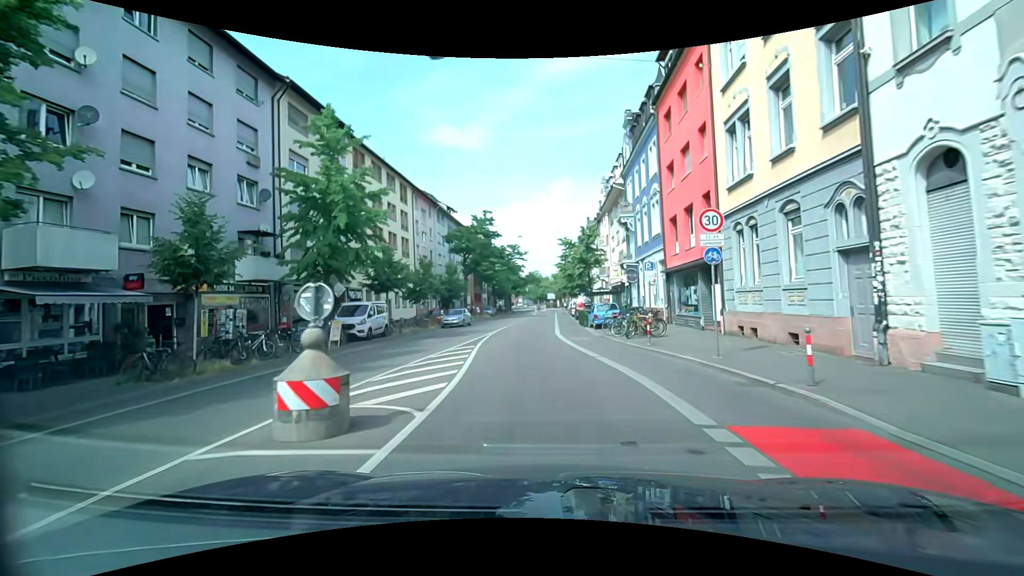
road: secondary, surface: asphalt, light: Day
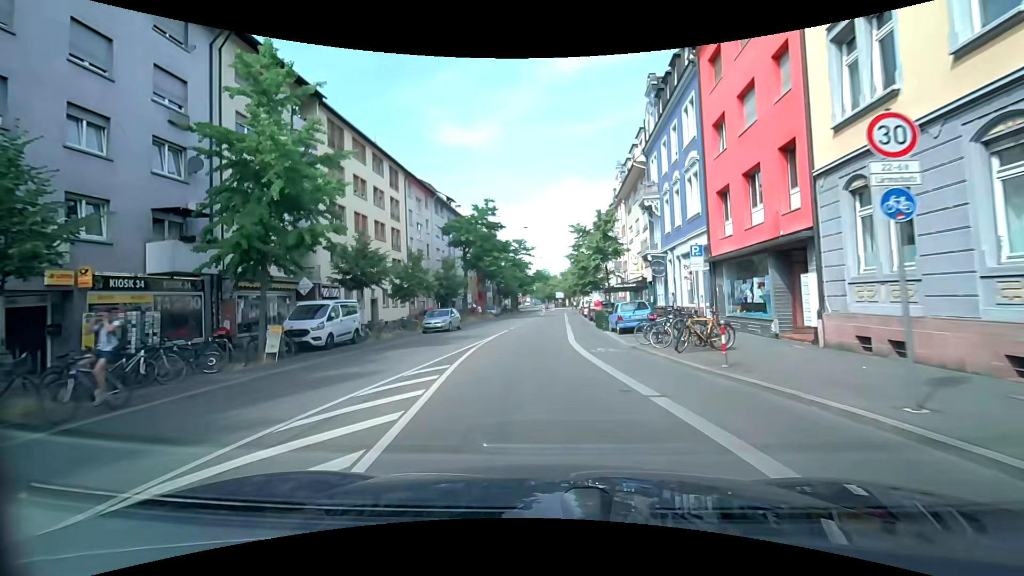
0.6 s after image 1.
(-0.1, +5.9) m; -2°
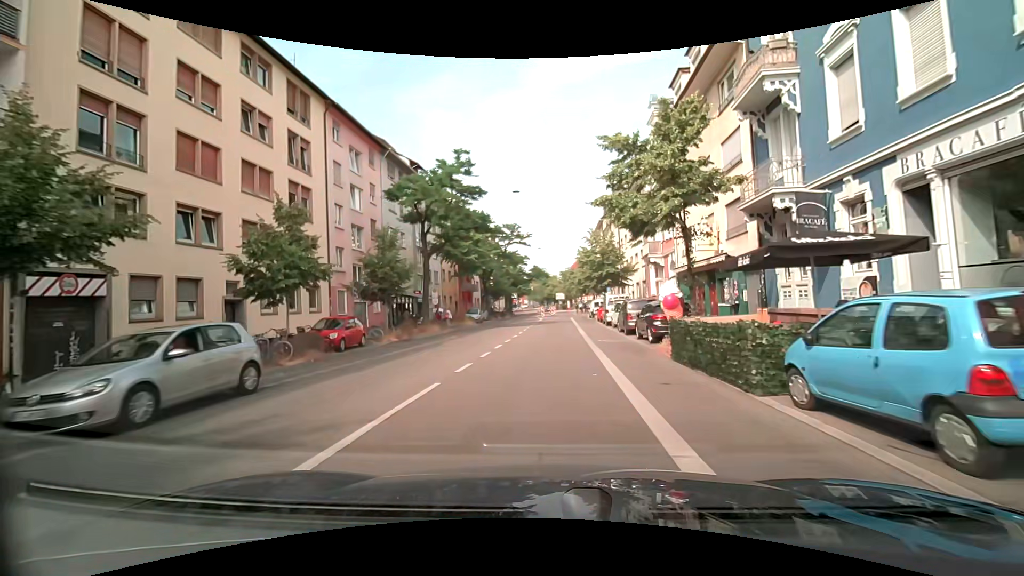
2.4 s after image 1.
(+0.1, +17.7) m; +1°
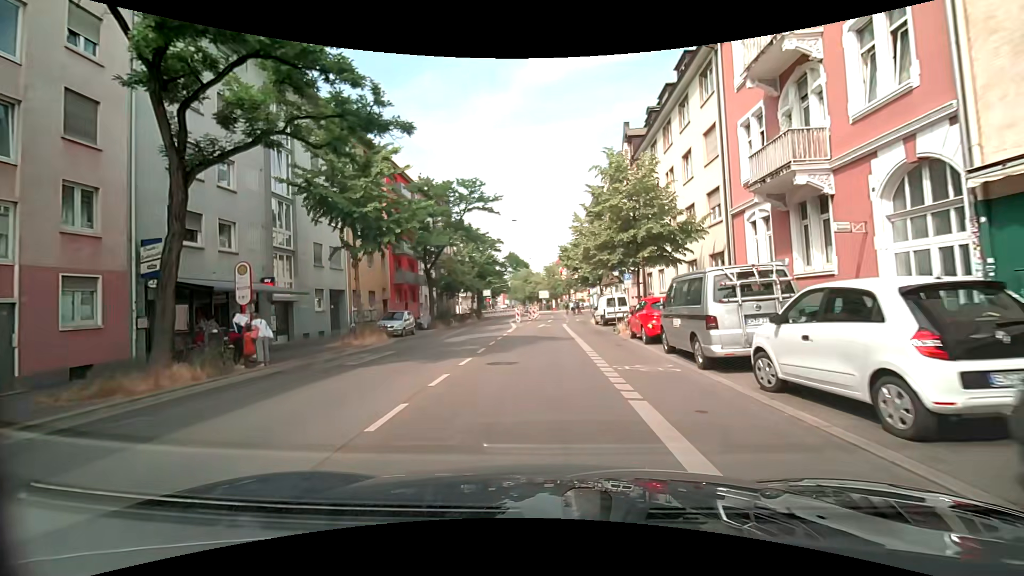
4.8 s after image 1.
(+0.6, +22.7) m; +2°
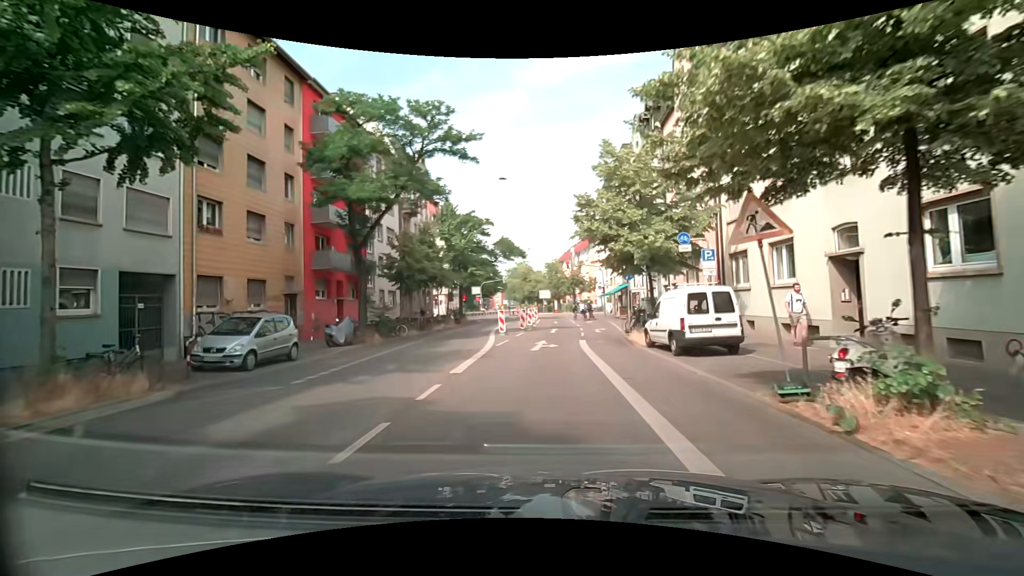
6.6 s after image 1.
(0.0, +15.8) m; 0°
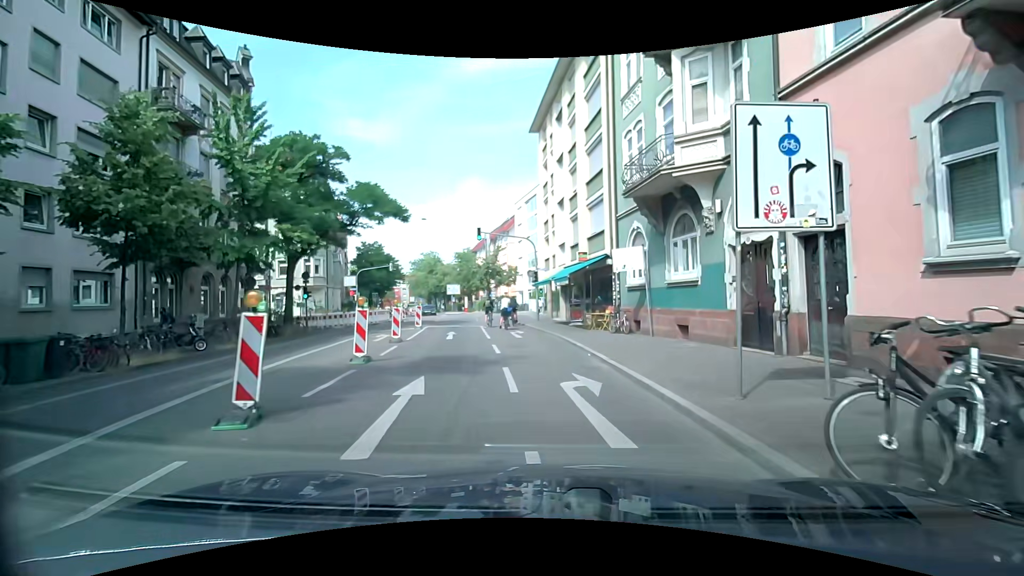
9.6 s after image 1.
(+0.6, +21.7) m; +7°
